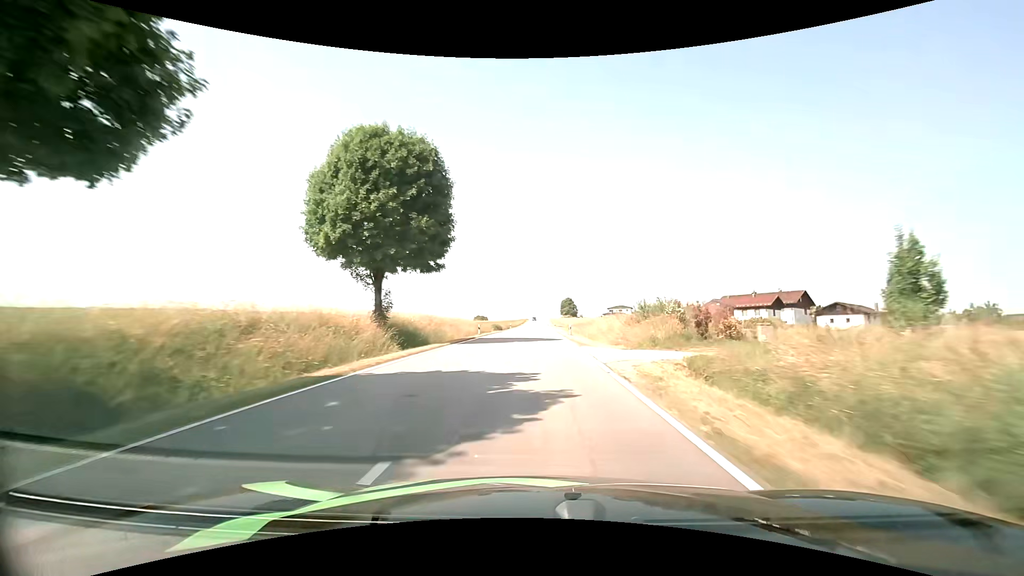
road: tertiary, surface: asphalt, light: Day
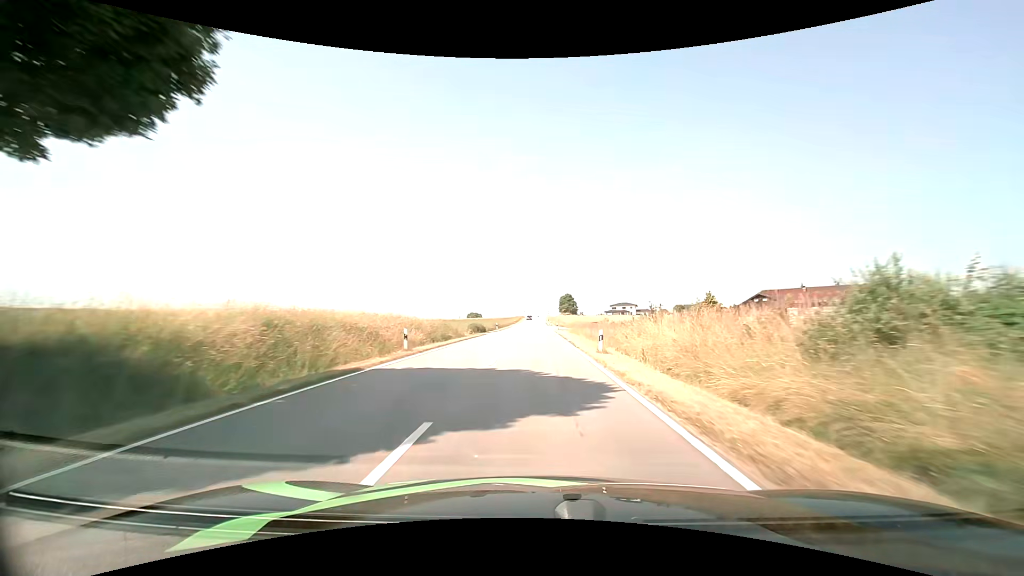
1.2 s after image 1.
(+0.1, +23.2) m; 0°
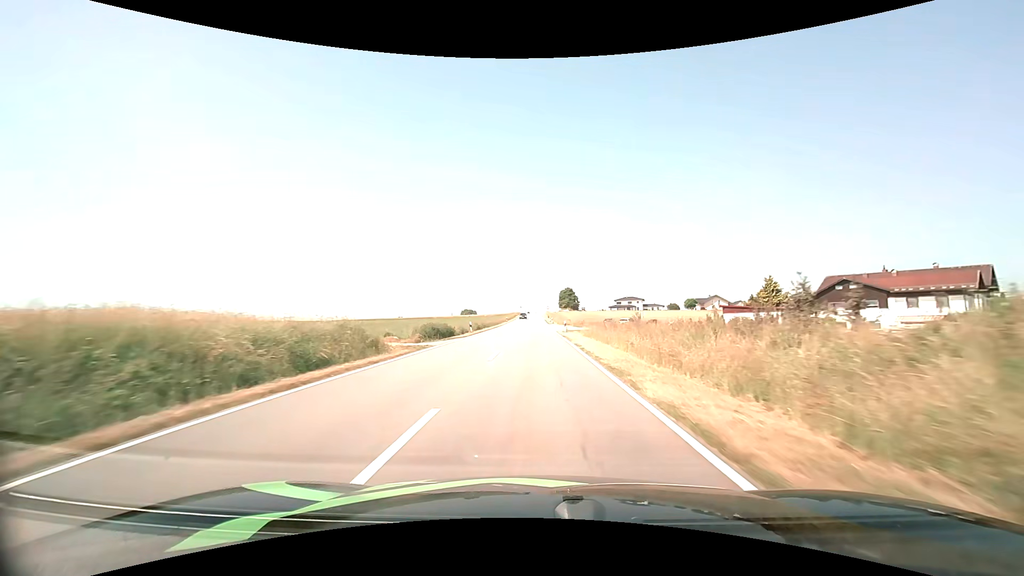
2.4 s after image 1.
(+0.1, +23.5) m; 0°
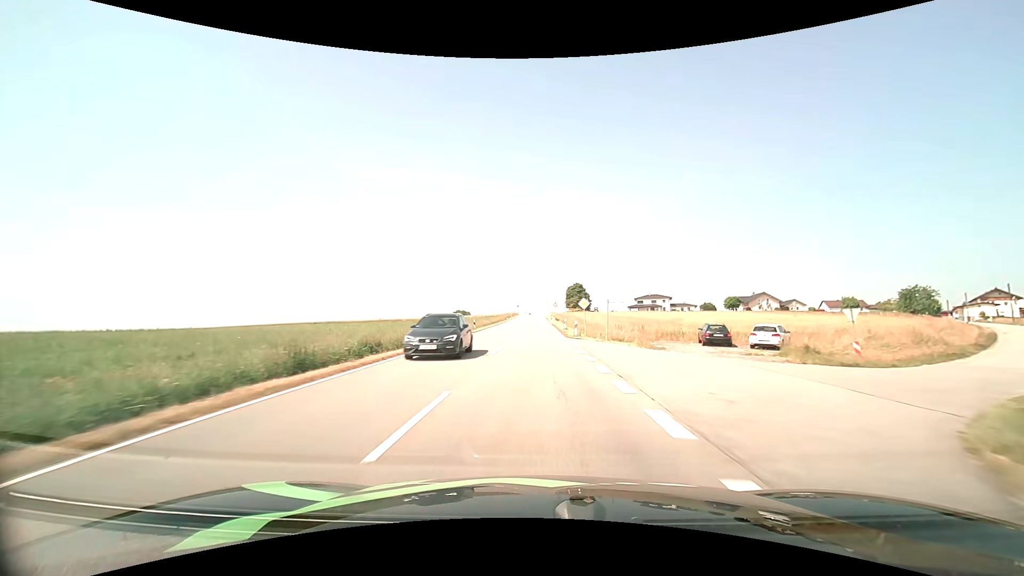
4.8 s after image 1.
(-0.2, +47.9) m; 0°
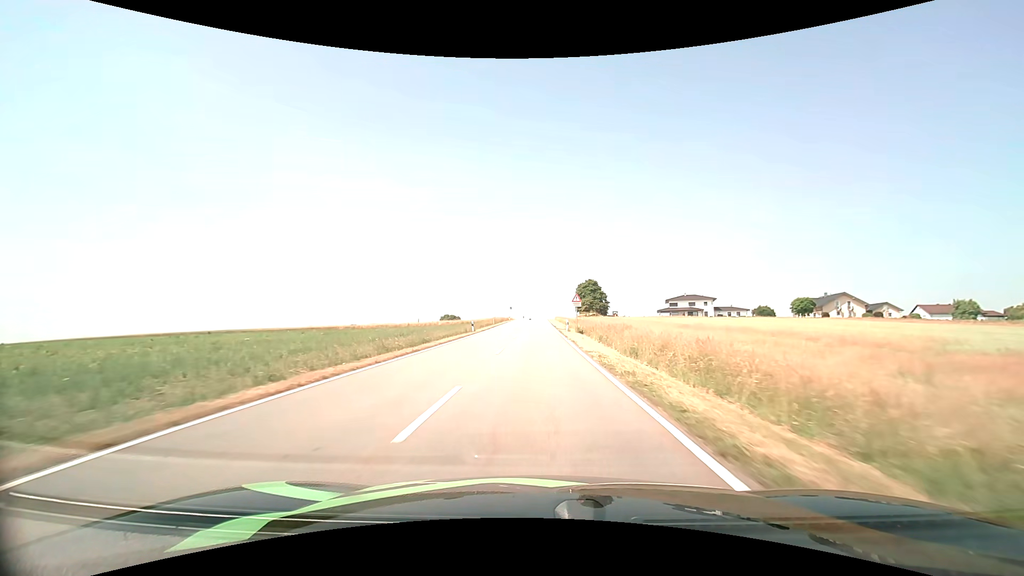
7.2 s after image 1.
(0.0, +48.6) m; 0°
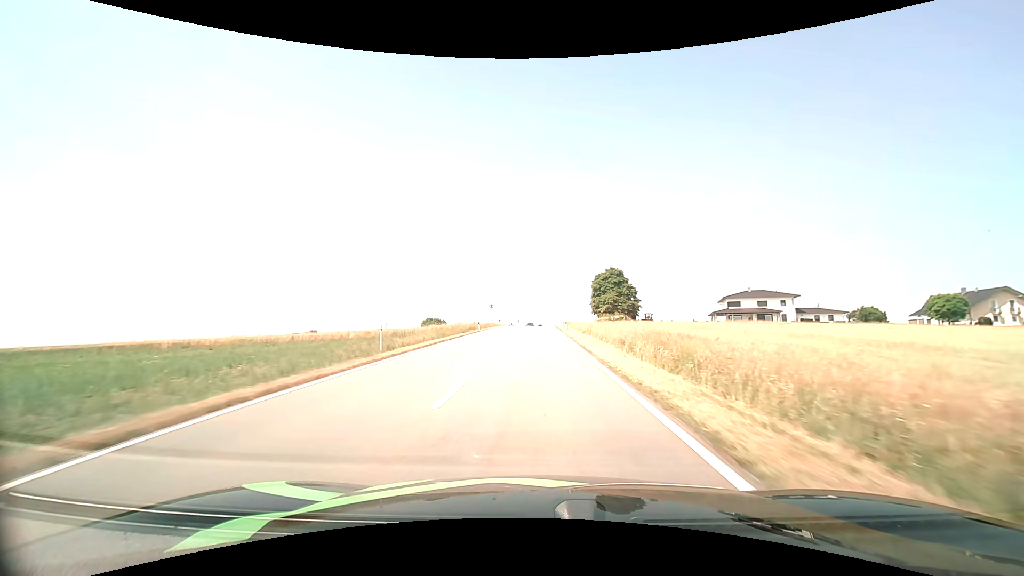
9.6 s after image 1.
(0.0, +47.9) m; 0°
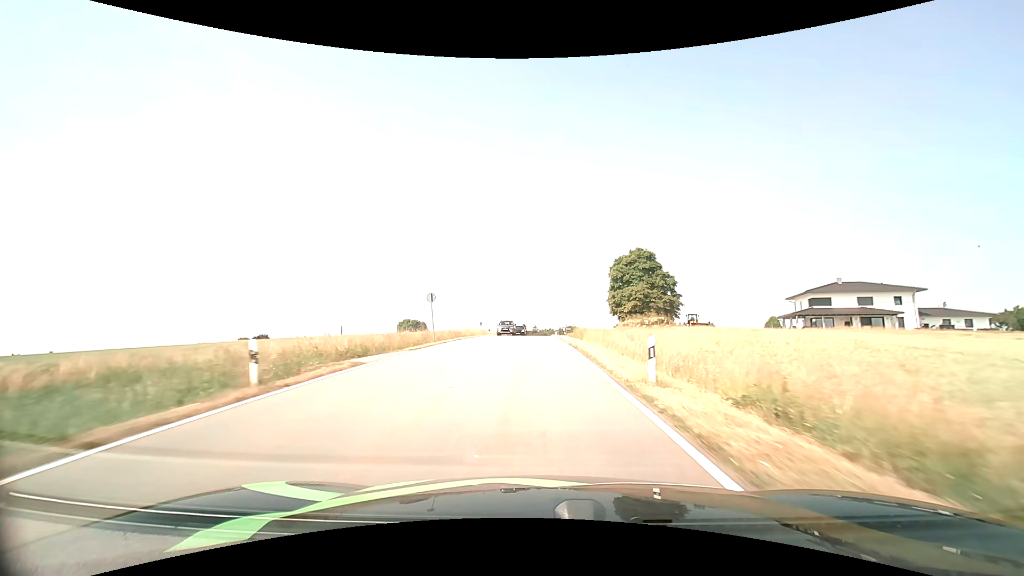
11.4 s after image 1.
(+0.1, +34.9) m; 0°
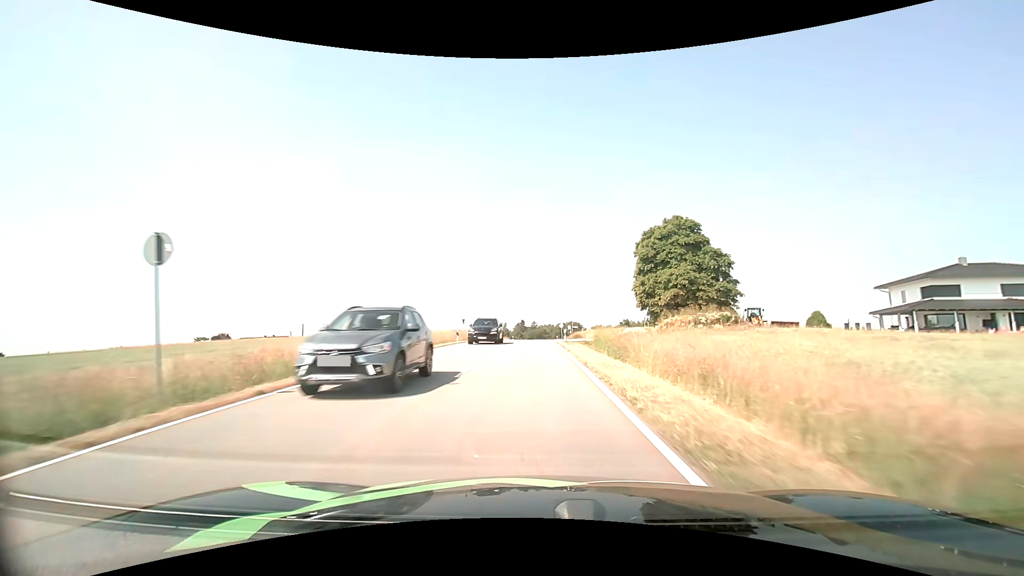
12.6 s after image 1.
(+0.1, +22.2) m; 0°
(0, +10) (0, +20) (0, +30) (0, +40) (0, +50) (0, +60) (0, +70) (0, +80) (+1, +90) (+1, +100) m
